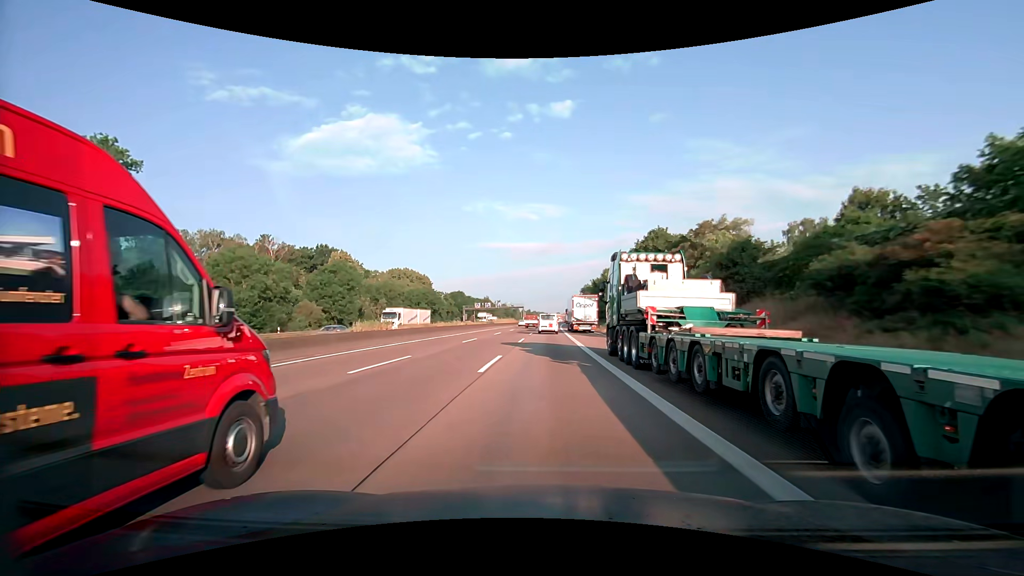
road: motorway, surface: asphalt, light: Day
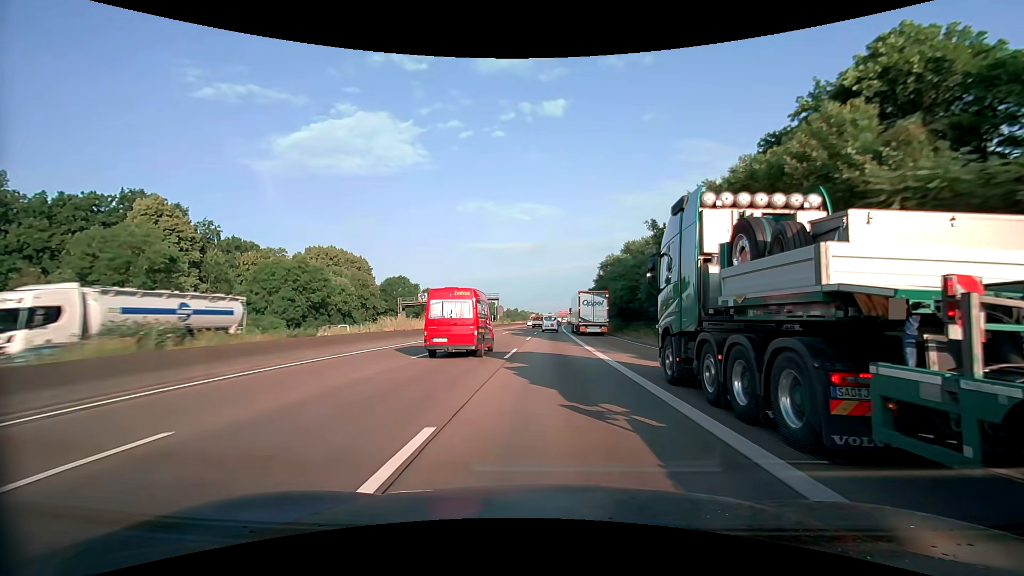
(+0.4, +66.5) m; +1°
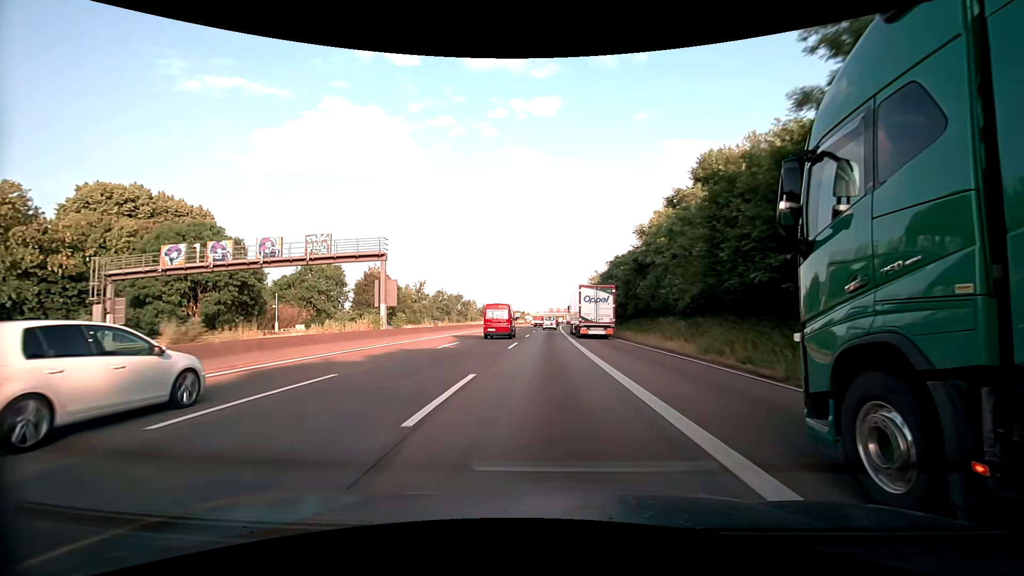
(+1.1, +65.9) m; +1°
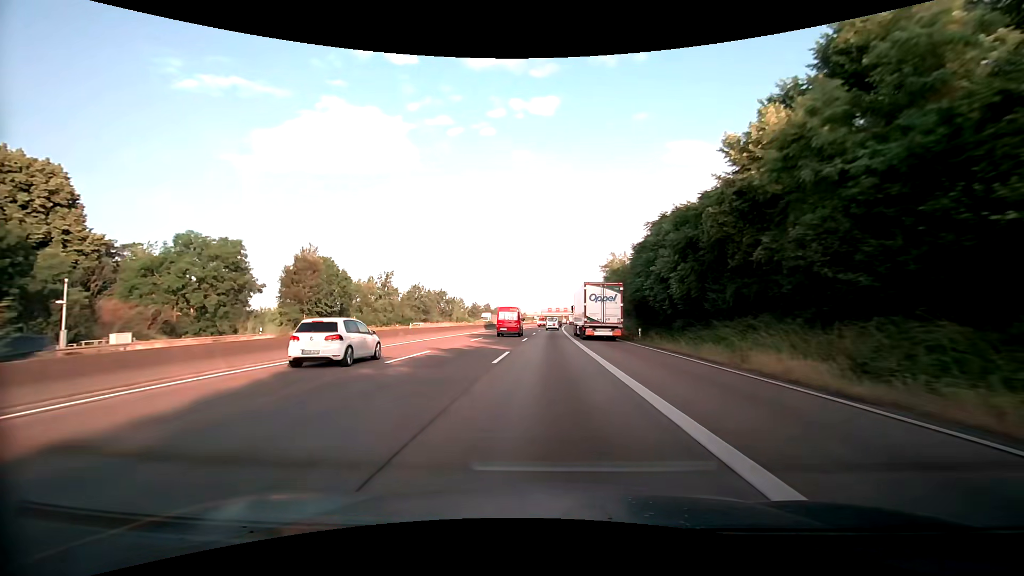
(+0.1, +26.2) m; +1°
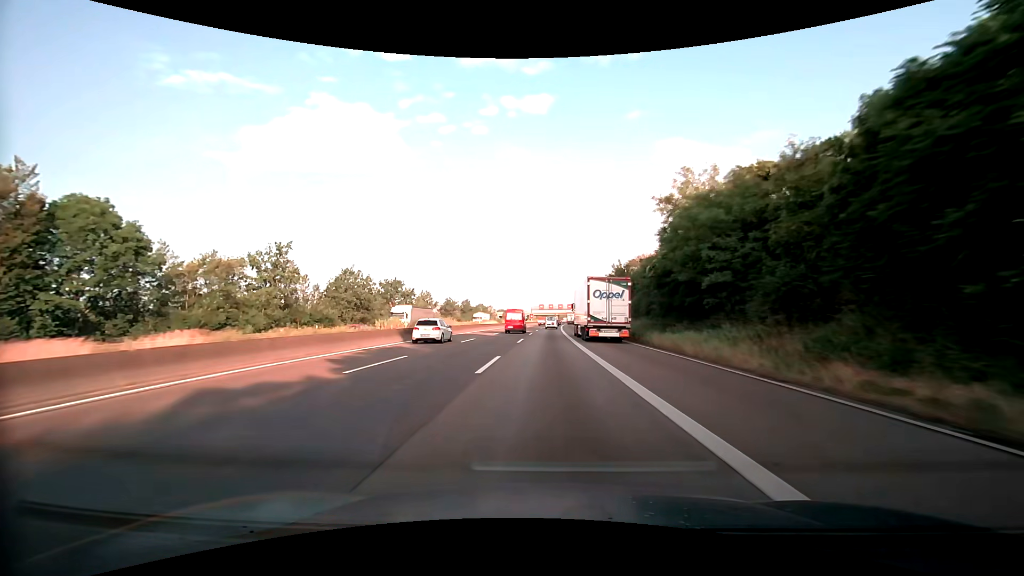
(+0.2, +39.1) m; 0°
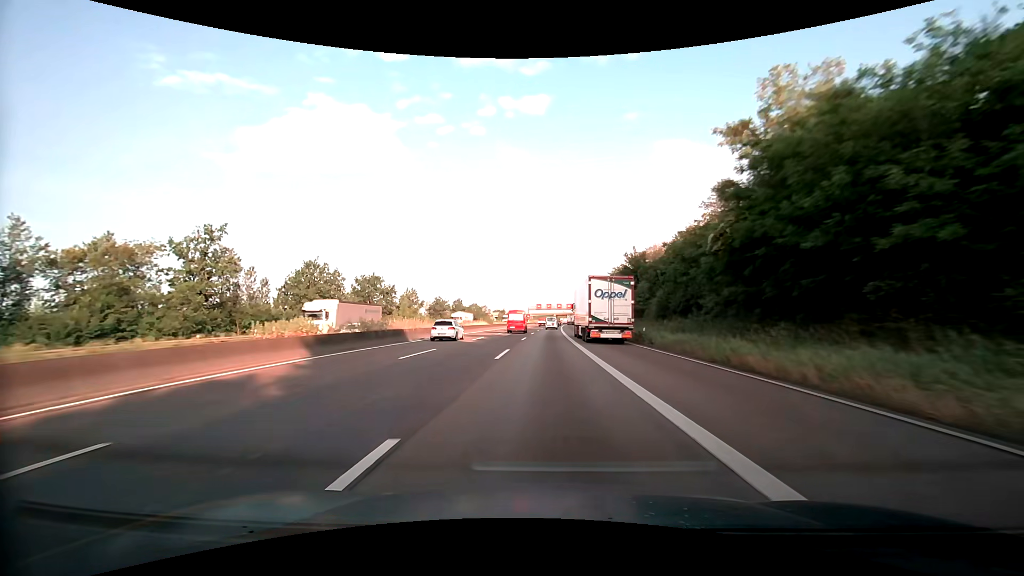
(+0.1, +13.0) m; +1°
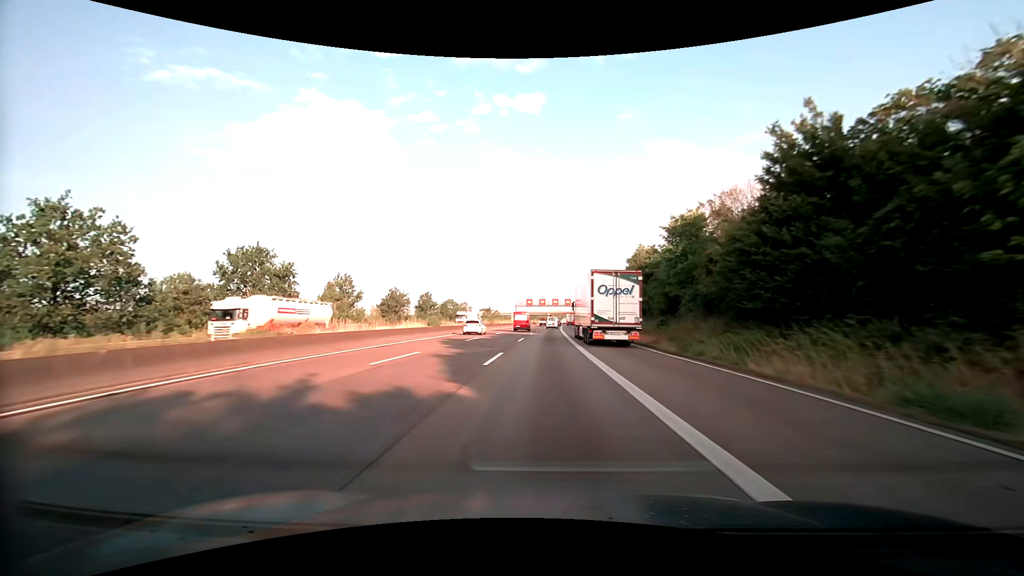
(+0.2, +38.7) m; +1°
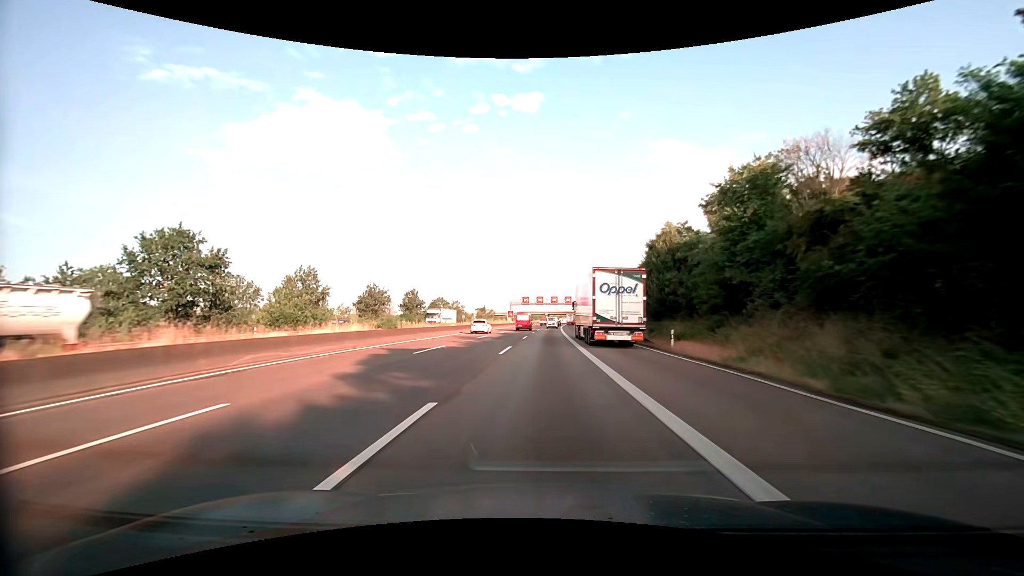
(0.0, +12.8) m; 0°
(0, +10) (0, +20) (0, +30) (0, +40) (0, +50) (+1, +60) (+1, +70) (+1, +80) (+1, +90) (+2, +100) m
